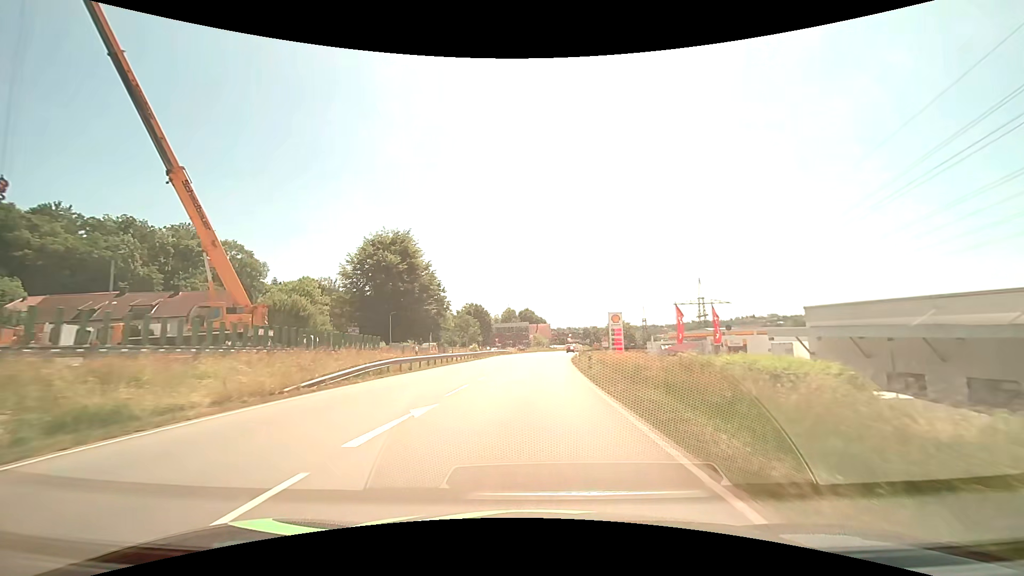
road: primary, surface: asphalt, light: Day
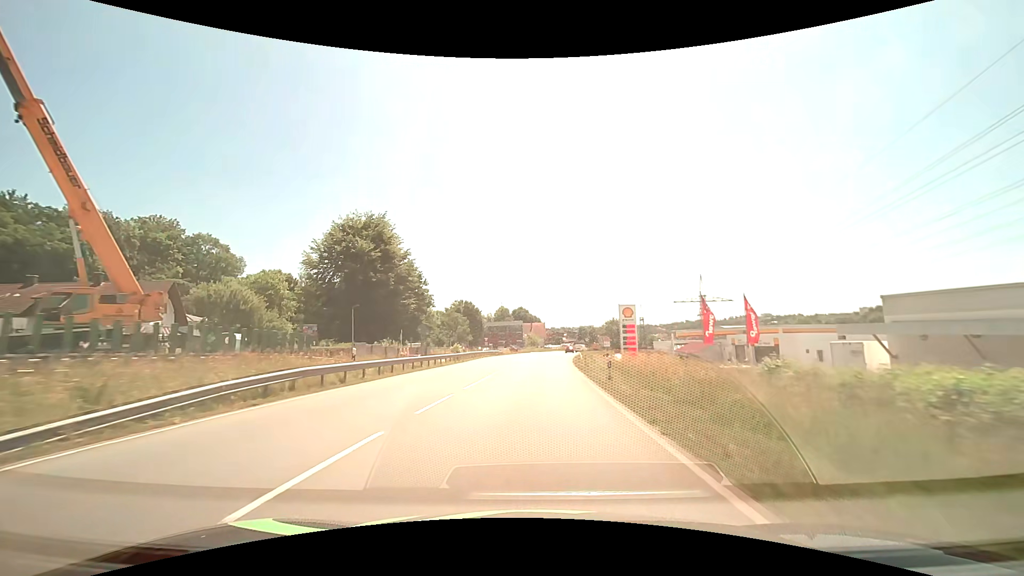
(+0.1, +9.4) m; +1°
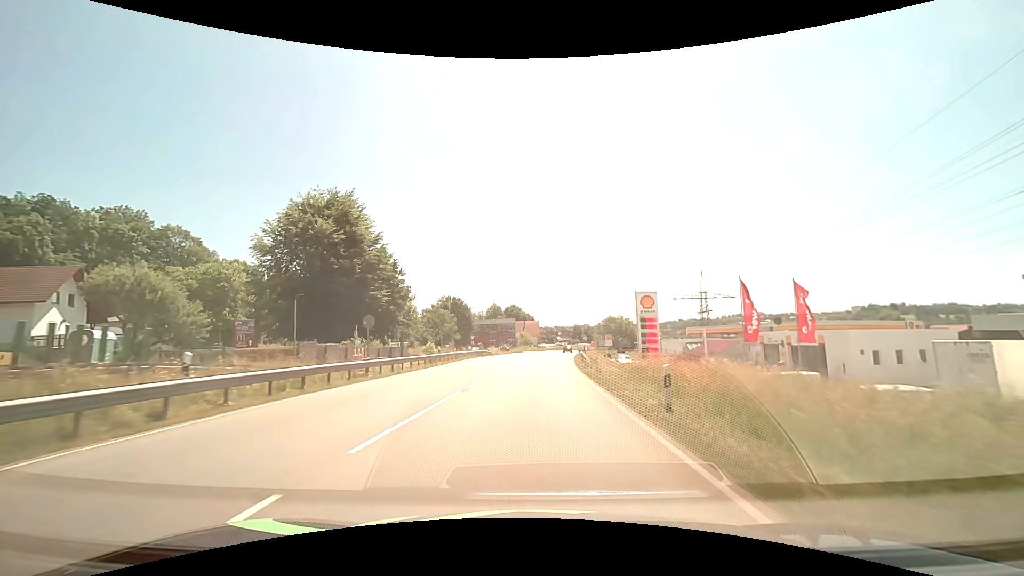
(+0.1, +9.3) m; +1°
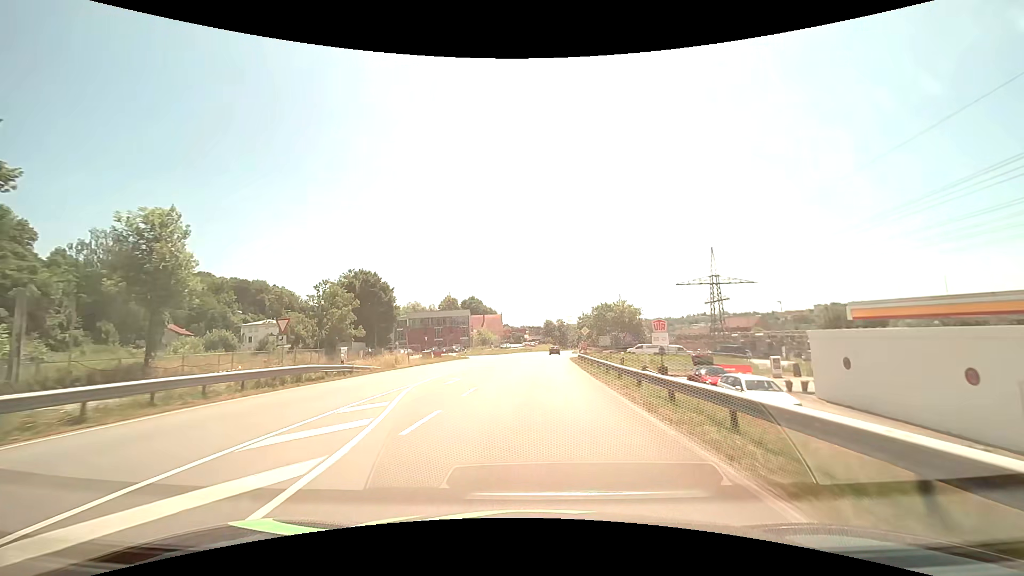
(+1.4, +45.4) m; +4°
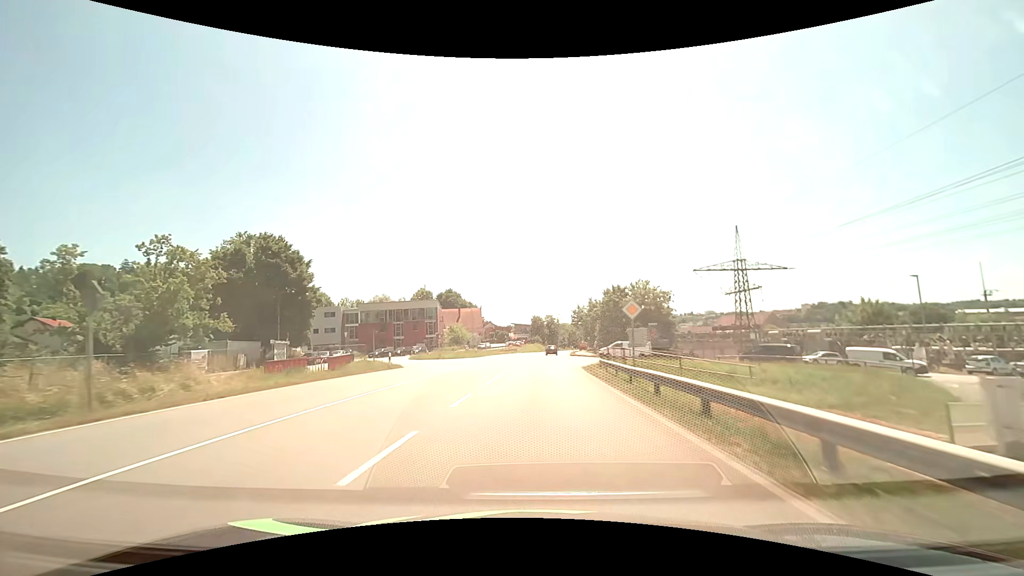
(+0.4, +26.8) m; +2°
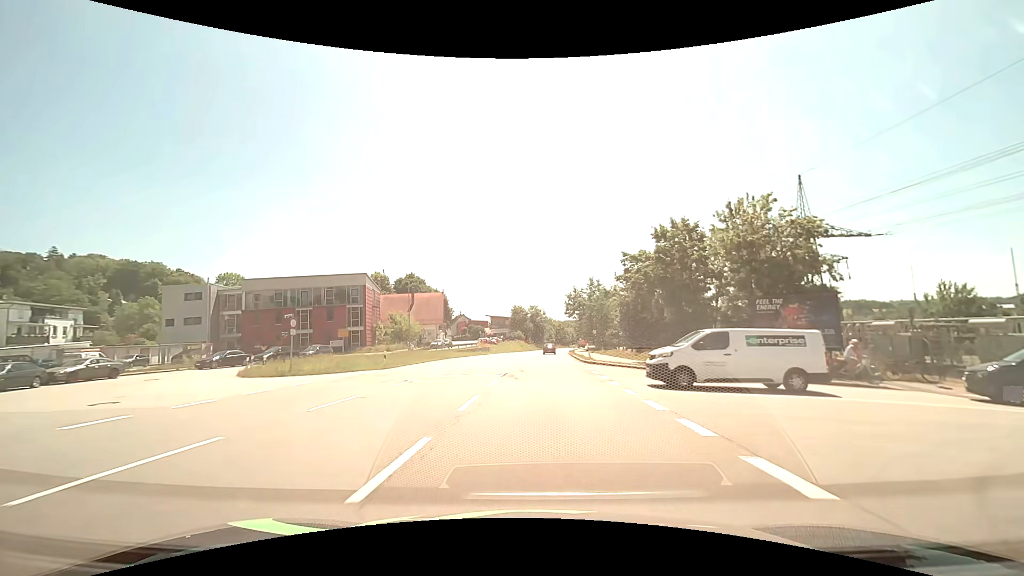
(+0.4, +35.2) m; +2°
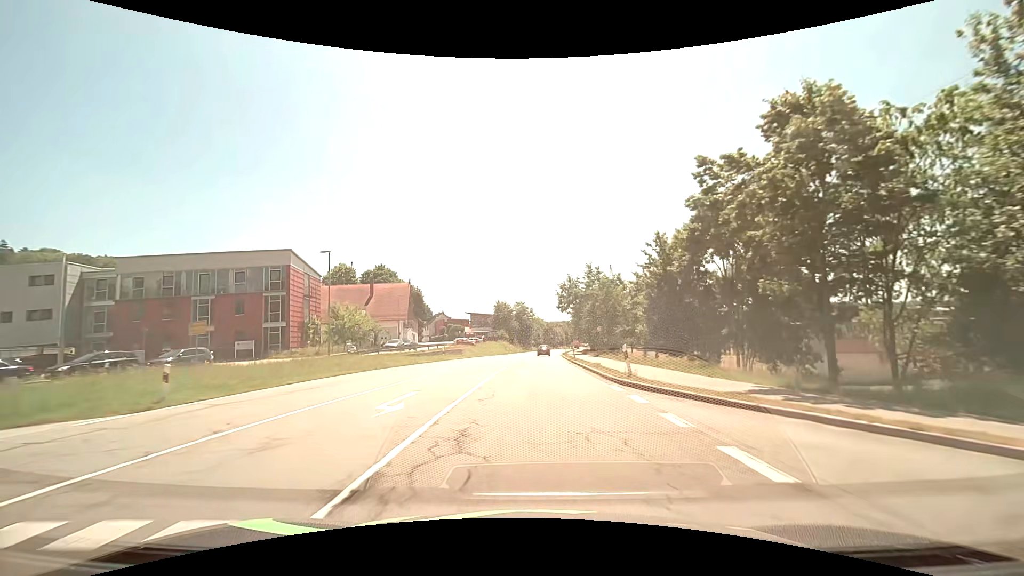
(+0.2, +17.5) m; +2°
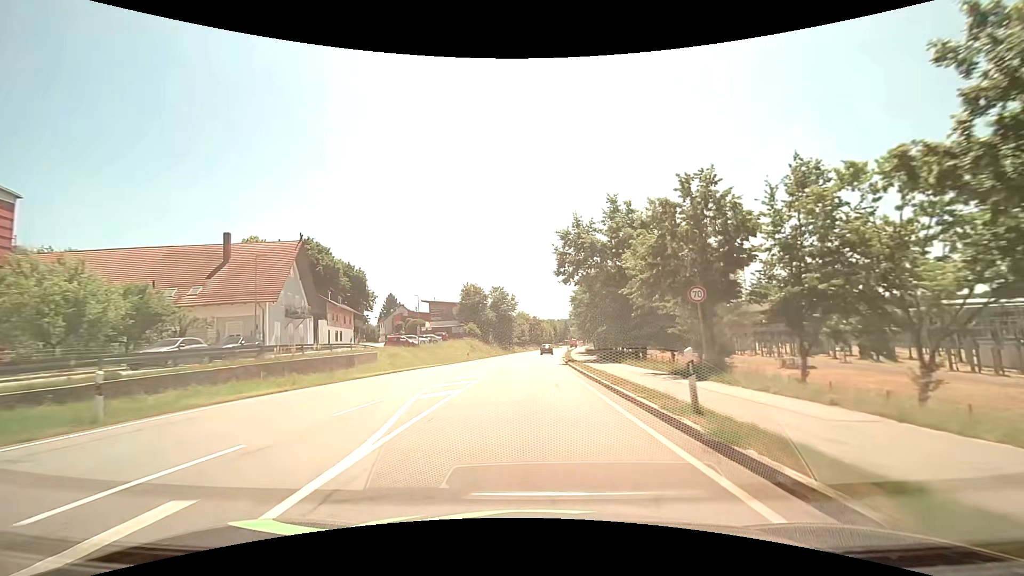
(+0.5, +34.9) m; +2°
(0, +10) (0, +20) (0, +30) (0, +40) (+1, +50) (+1, +60) (+2, +70) (+3, +80) (+4, +90) (+5, +100) m
